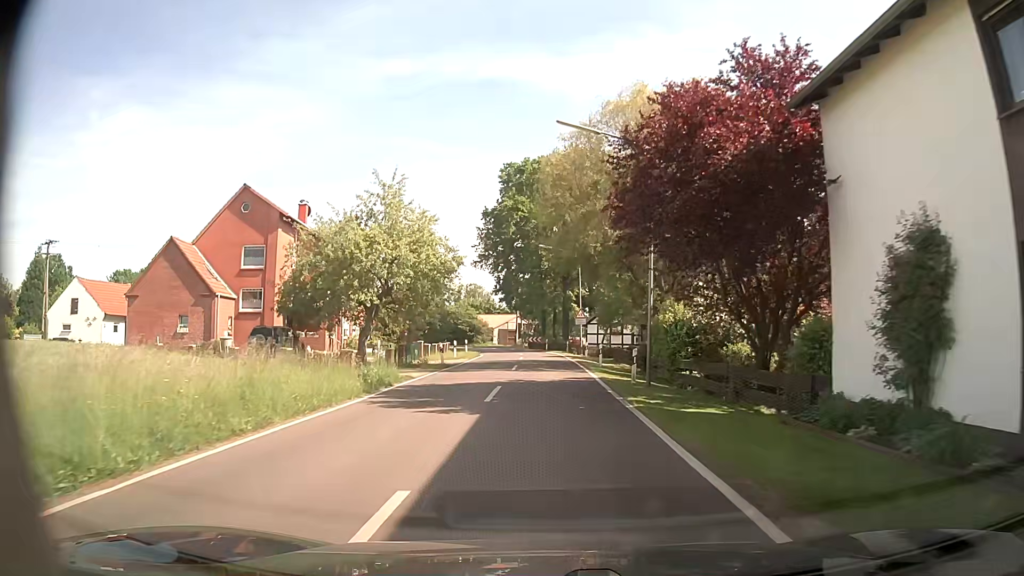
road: tertiary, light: Day
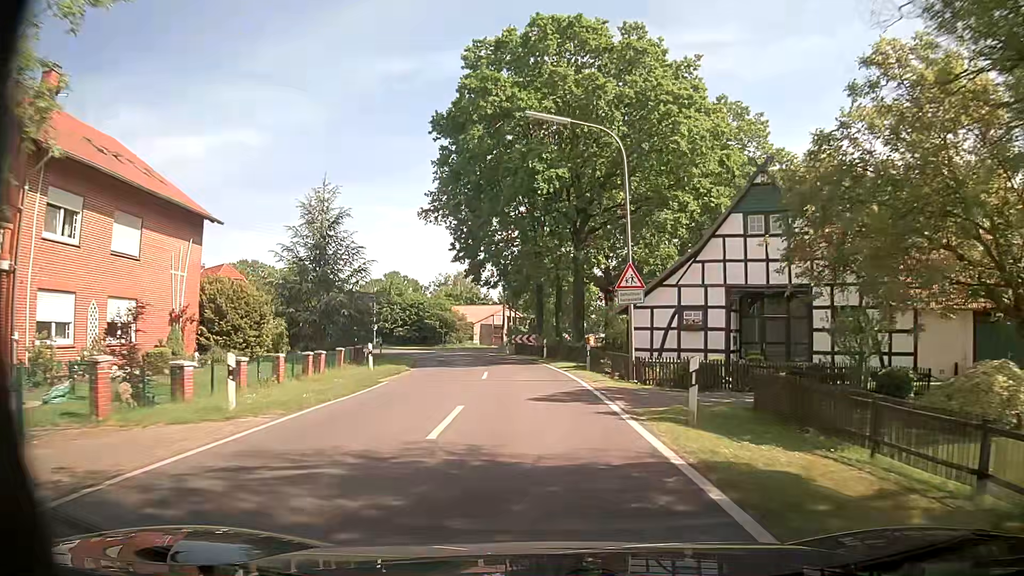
(0.0, +29.2) m; 0°
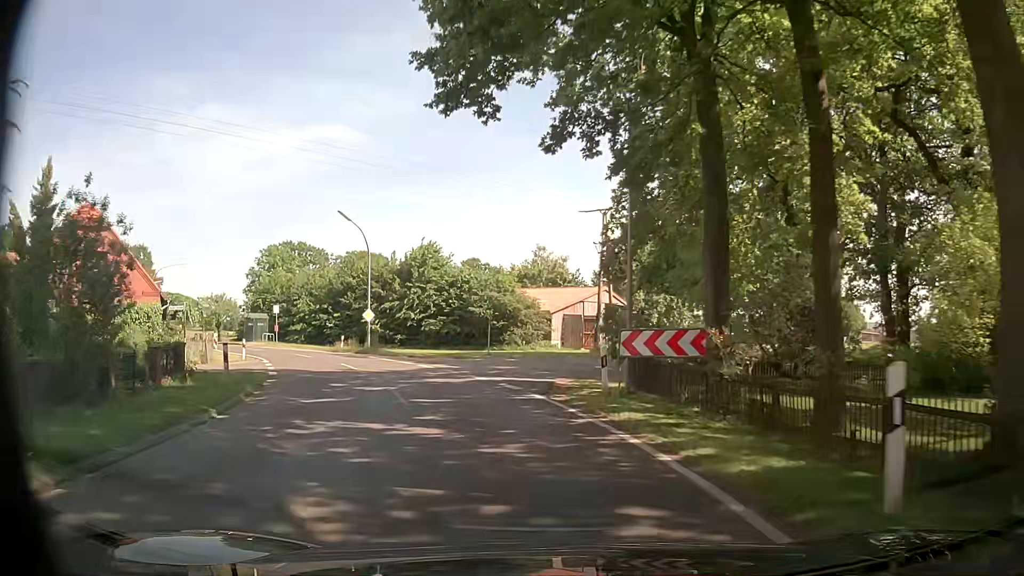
(-1.6, +31.4) m; -9°
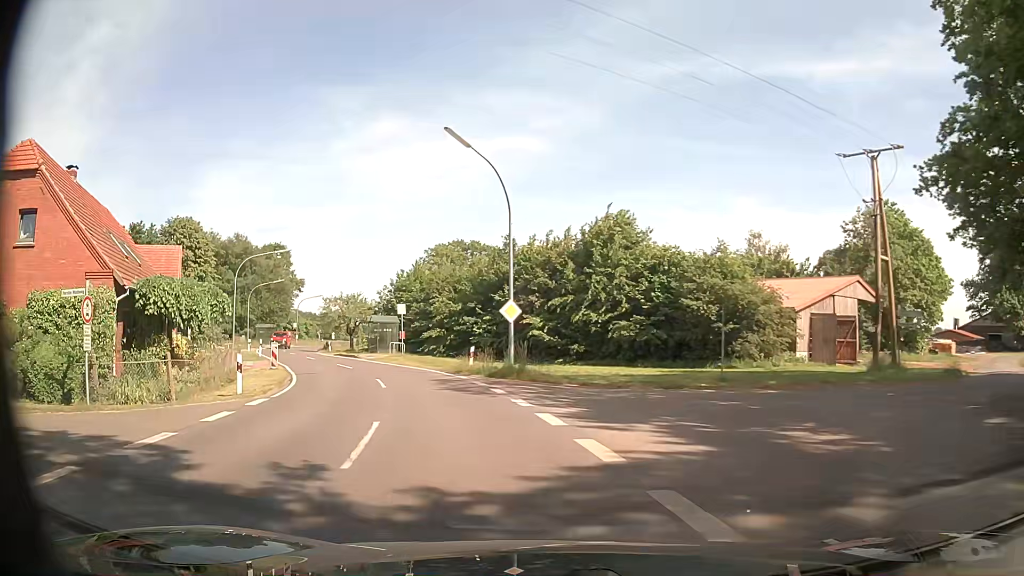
(-1.9, +17.3) m; -15°
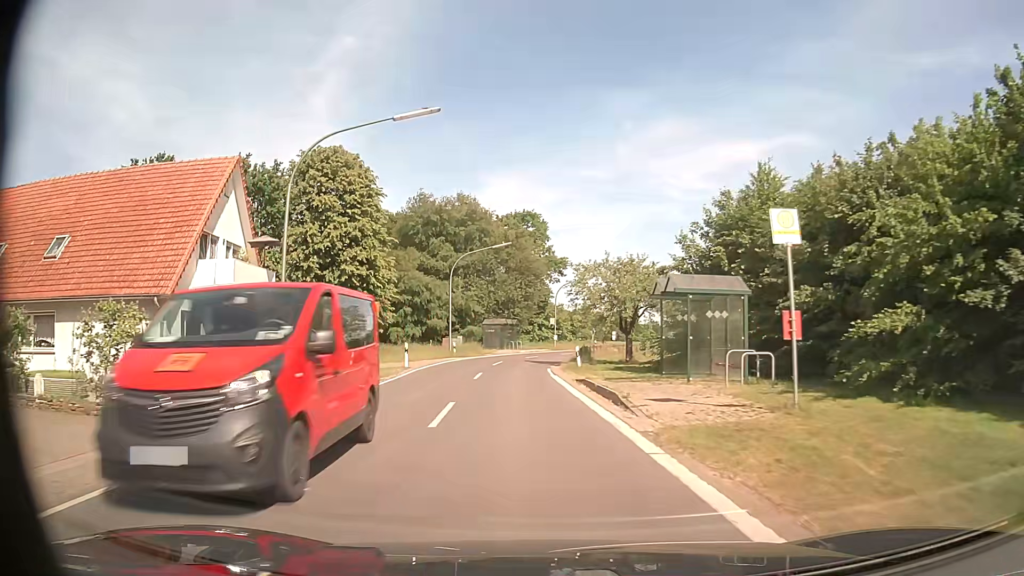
(-7.9, +31.6) m; -25°
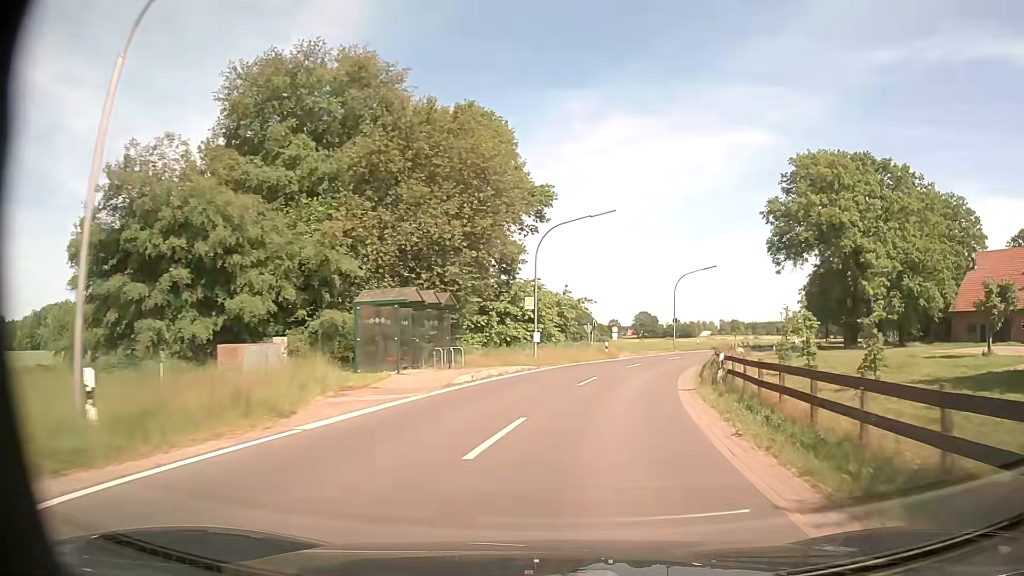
(-1.4, +38.8) m; +4°
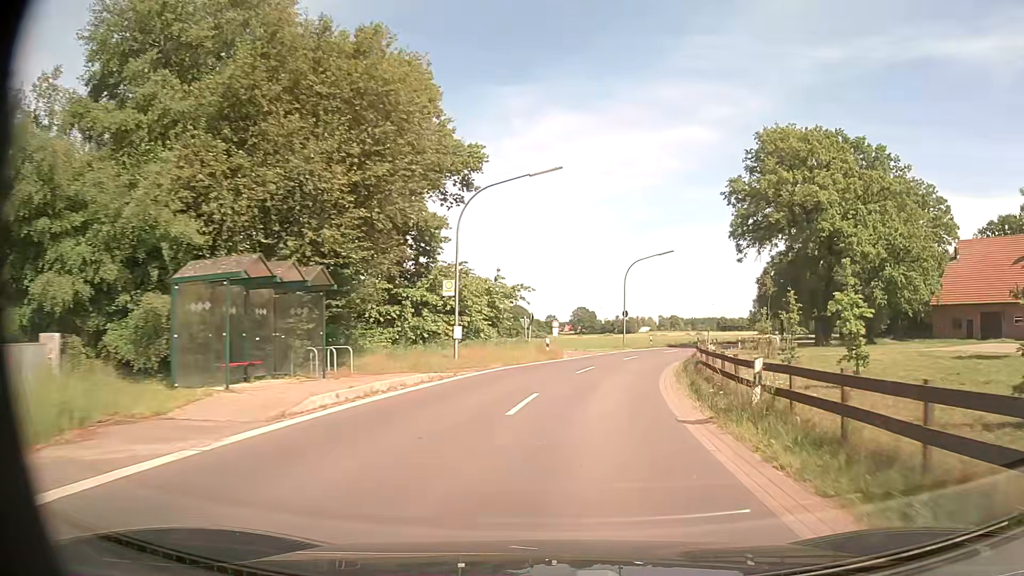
(+0.3, +8.2) m; +5°
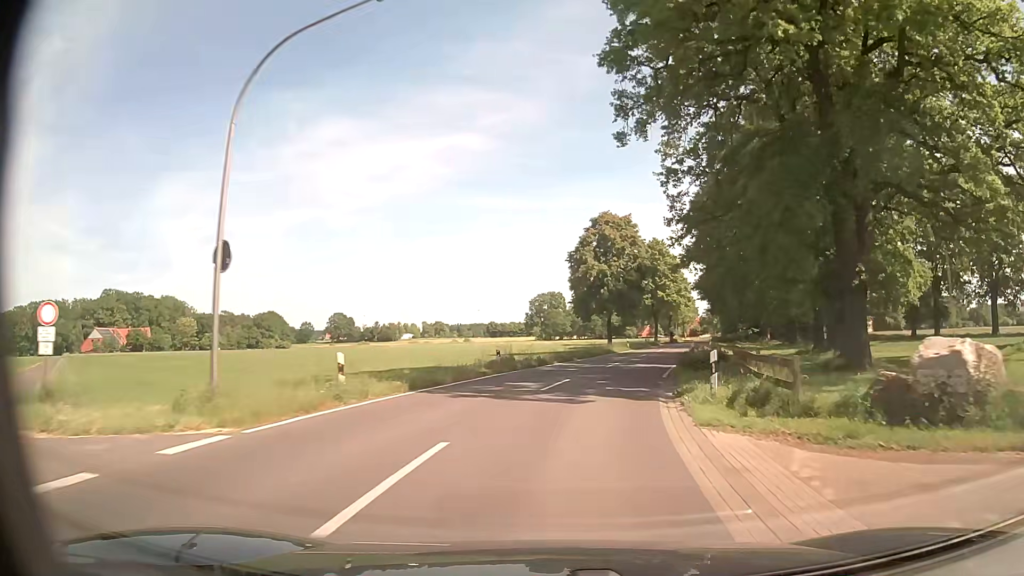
(+7.7, +41.9) m; +20°
(0, +10) (+2, +20) (+4, +30) (+6, +39) (+9, +49) (+11, +59) (+14, +68) (+16, +78) (+19, +88) (+22, +97) m
